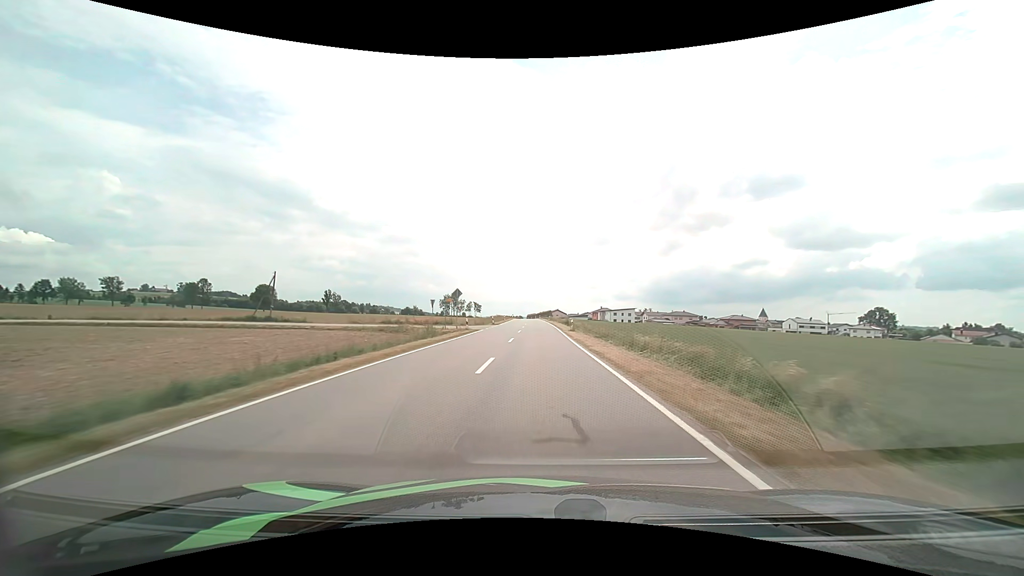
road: tertiary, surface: asphalt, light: Day
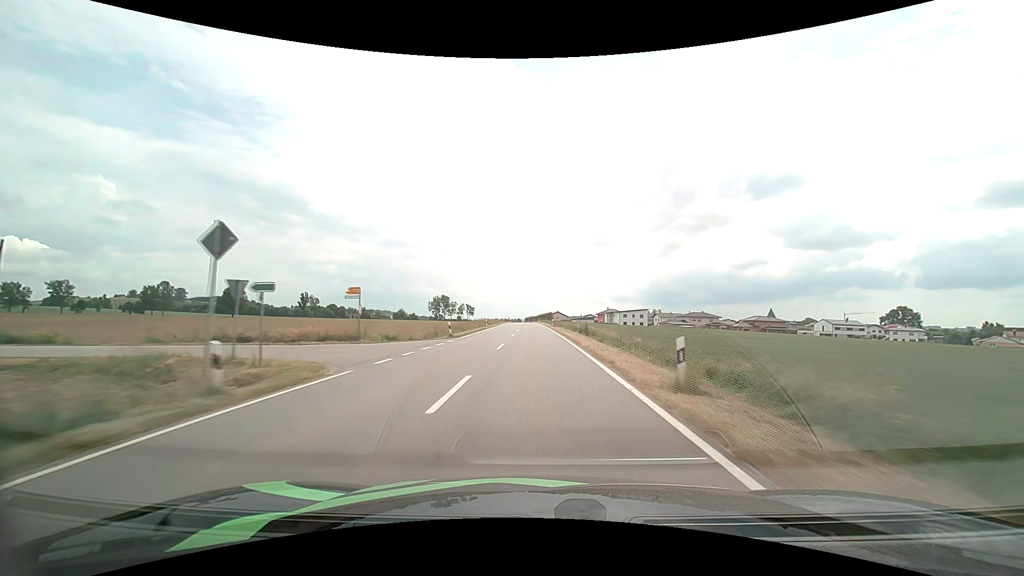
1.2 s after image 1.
(+0.1, +29.1) m; 0°
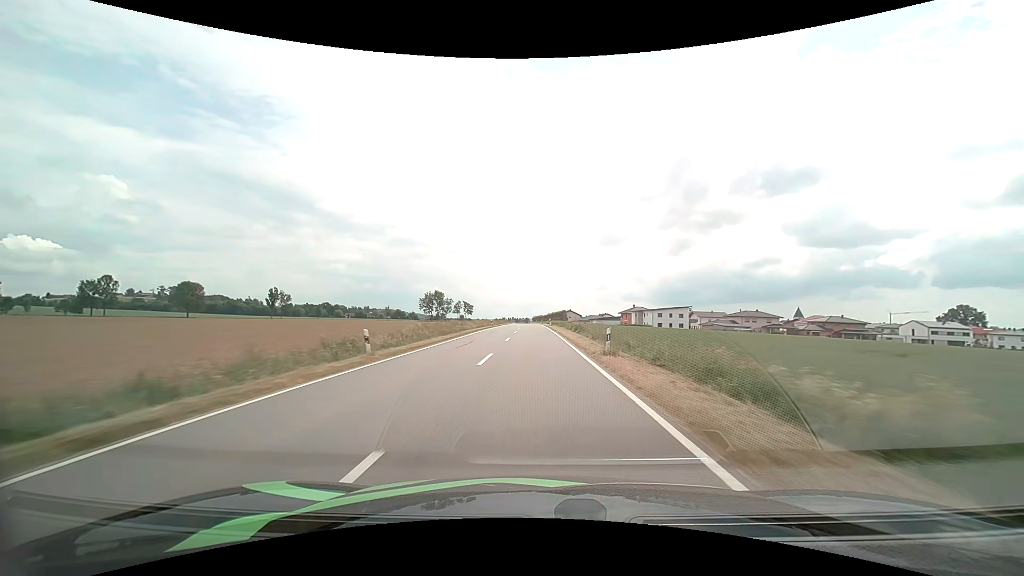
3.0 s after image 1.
(-0.2, +43.4) m; -1°
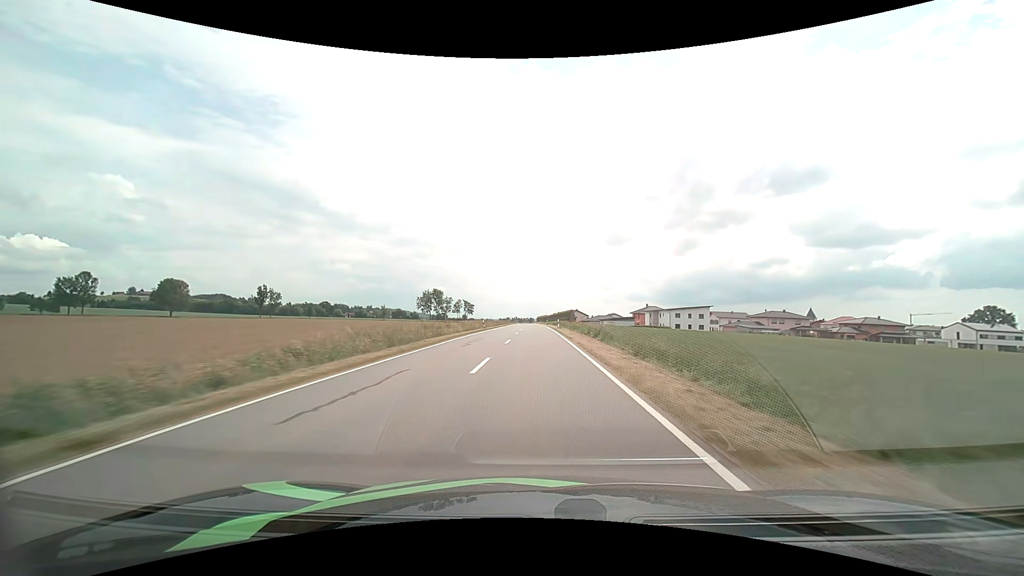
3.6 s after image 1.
(-0.1, +14.5) m; -1°
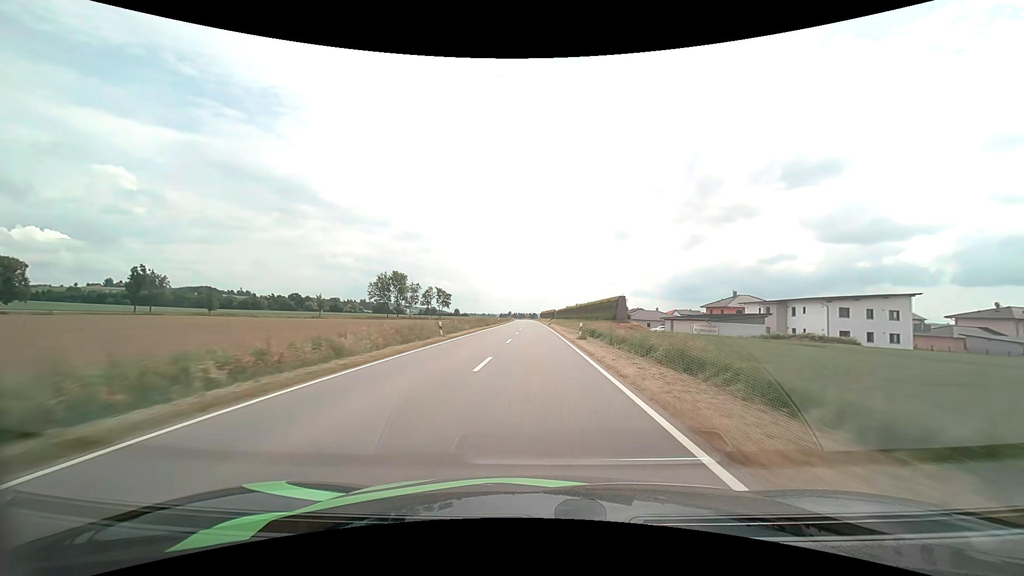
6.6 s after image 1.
(-0.3, +74.0) m; 0°
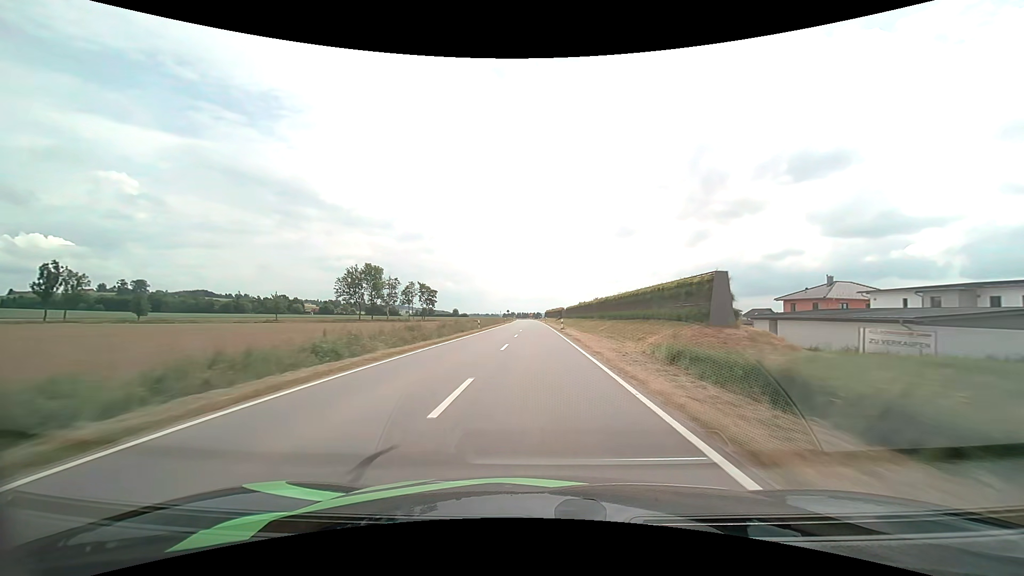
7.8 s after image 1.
(-0.1, +30.6) m; 0°
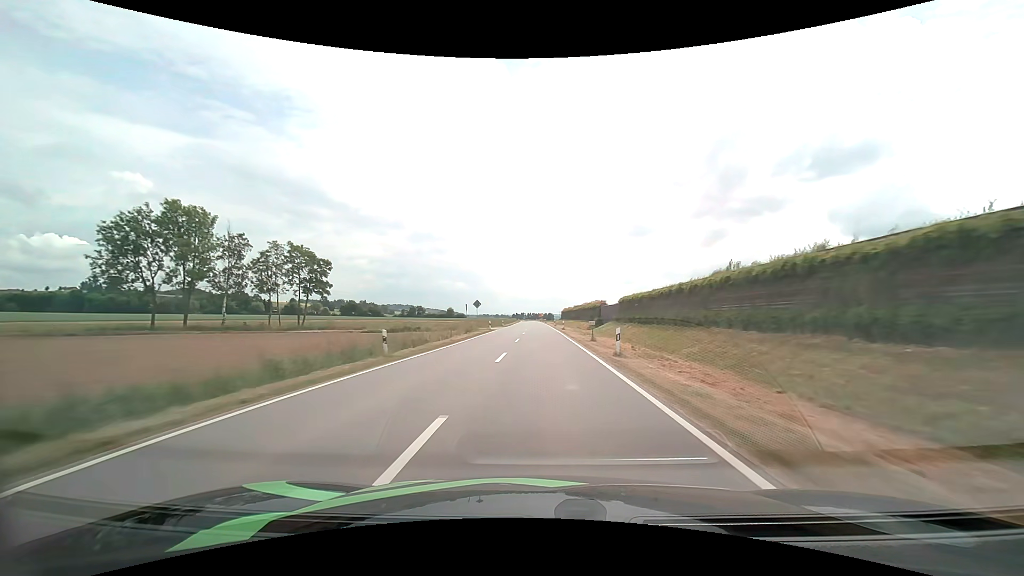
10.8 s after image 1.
(-0.7, +79.0) m; -1°
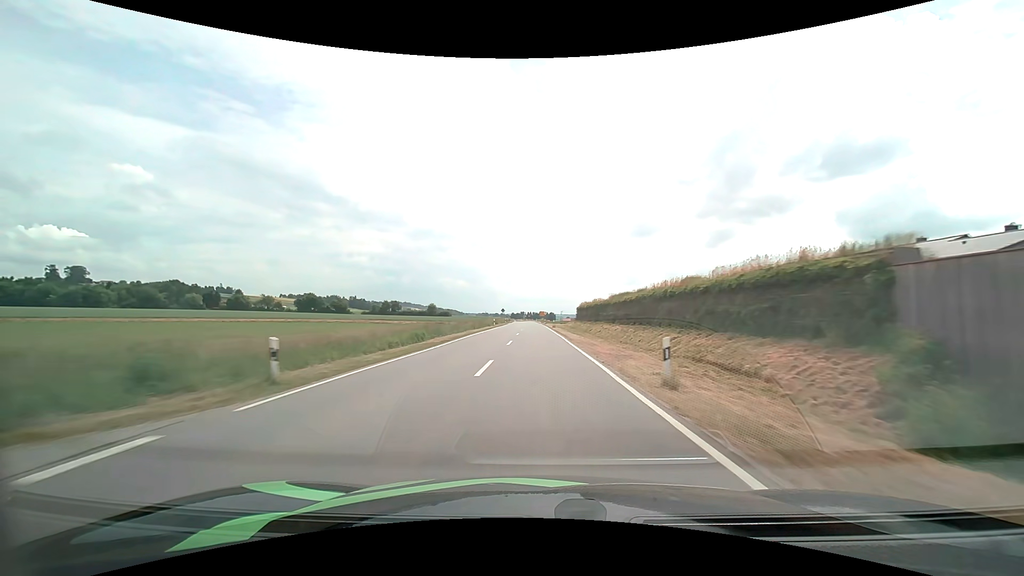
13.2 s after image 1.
(-0.1, +65.8) m; 0°
(0, +10) (0, +20) (0, +30) (0, +40) (0, +50) (0, +60) (0, +70) (-1, +80) (-1, +90) (-1, +100) m
